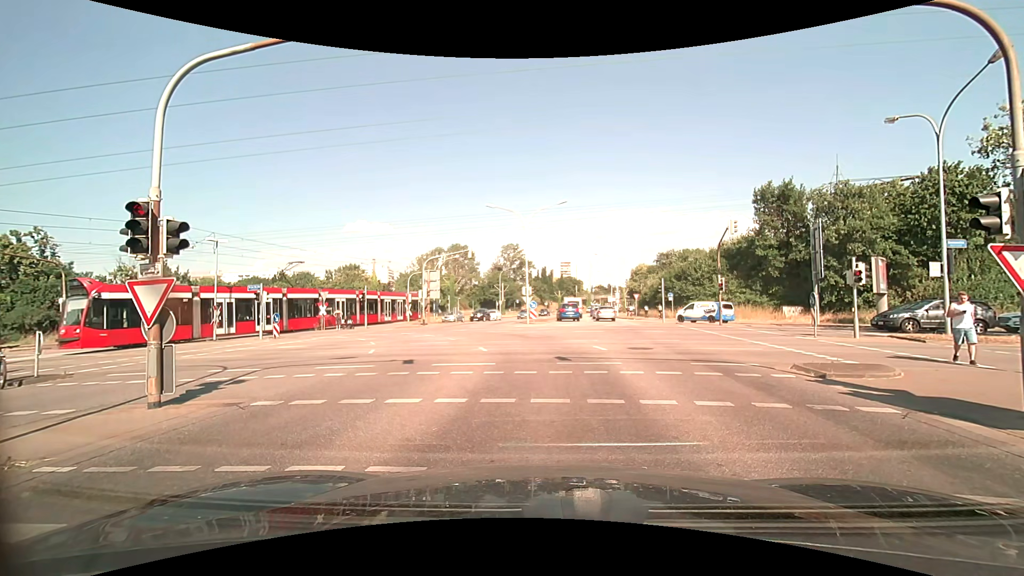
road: secondary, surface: asphalt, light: Day
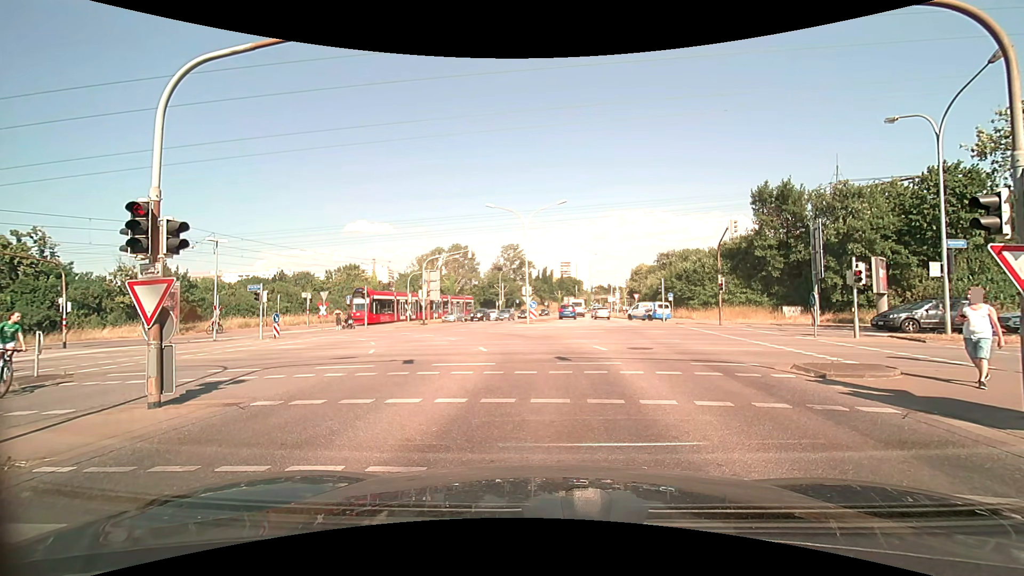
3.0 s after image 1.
(0.0, 0.0) m; 0°
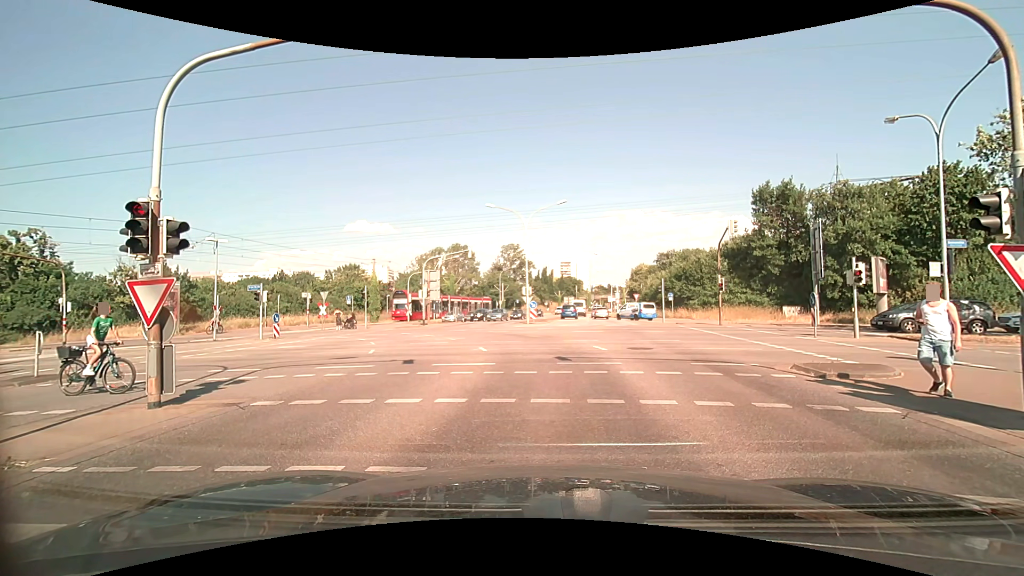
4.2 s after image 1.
(0.0, 0.0) m; 0°
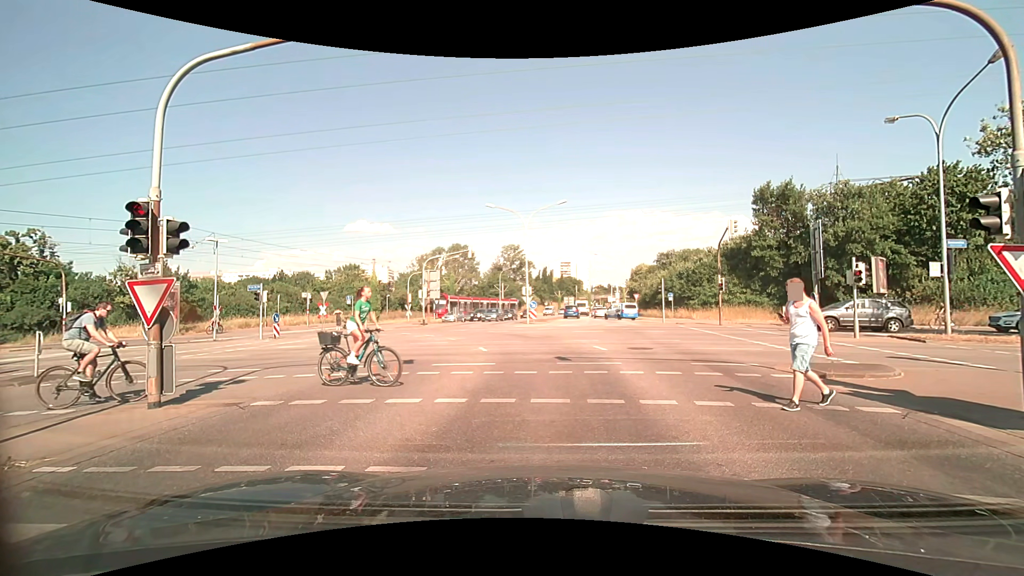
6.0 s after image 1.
(0.0, 0.0) m; 0°
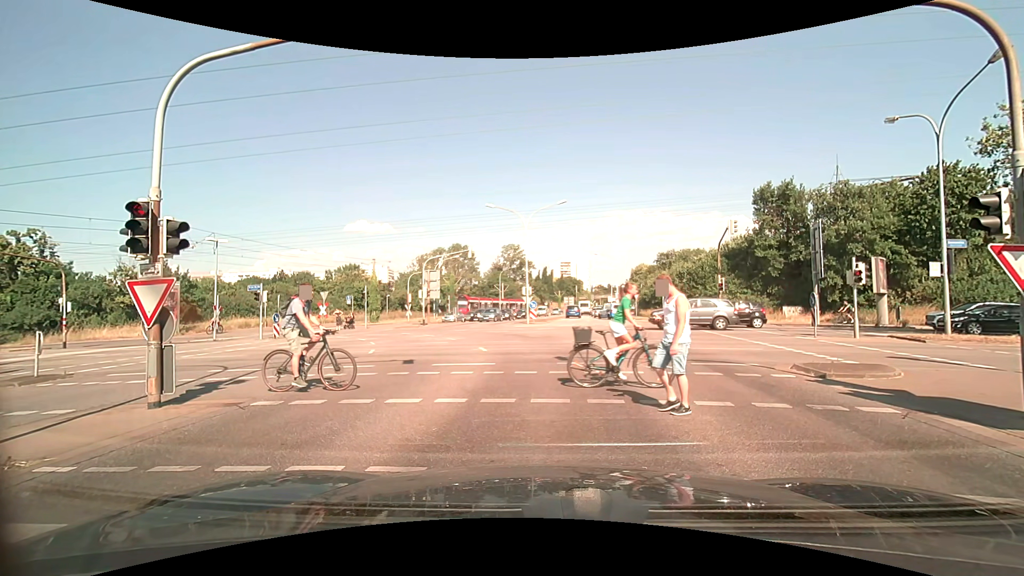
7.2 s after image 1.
(0.0, 0.0) m; 0°
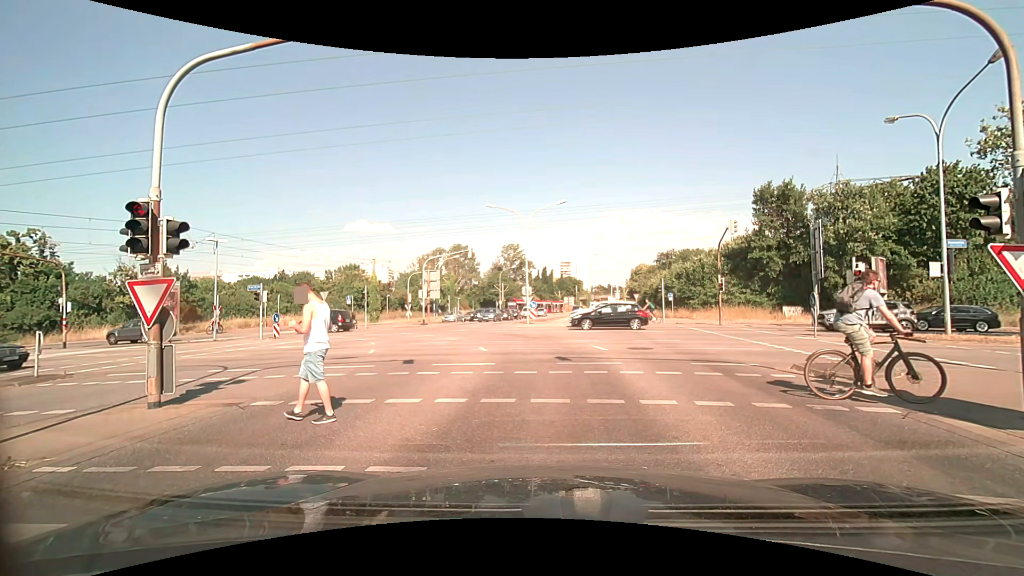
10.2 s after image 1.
(0.0, 0.0) m; 0°
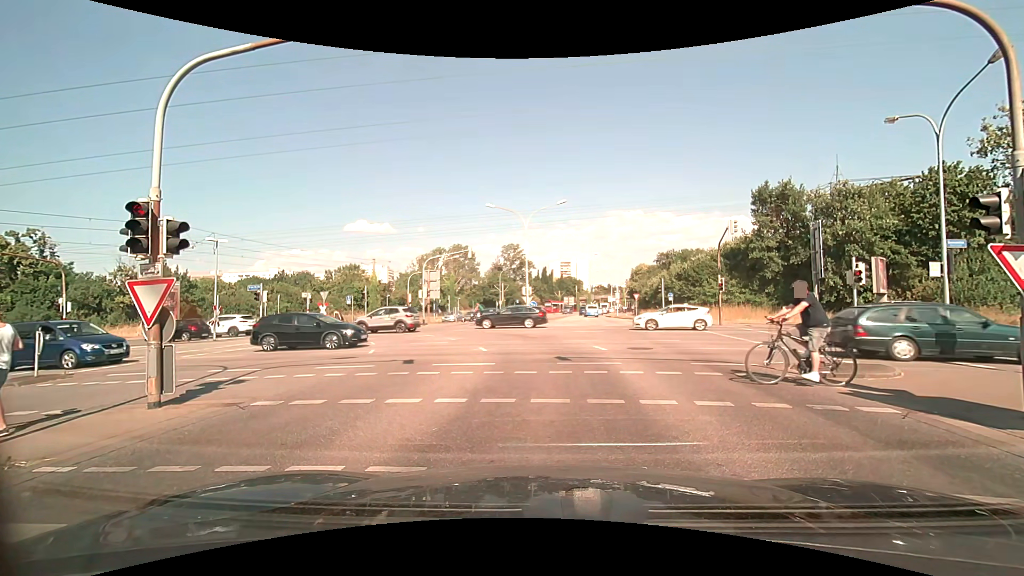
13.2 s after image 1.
(0.0, 0.0) m; 0°
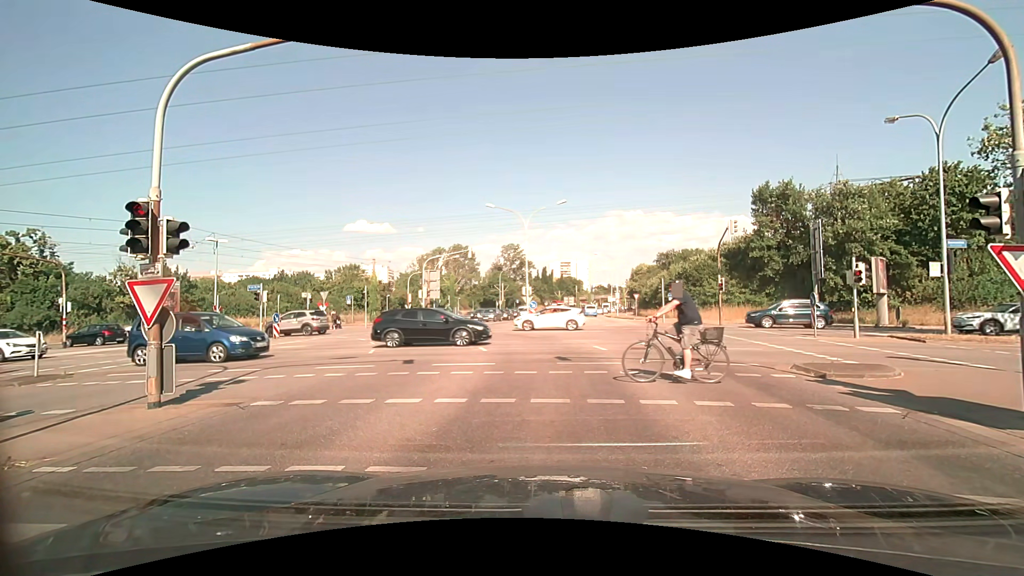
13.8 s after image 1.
(0.0, 0.0) m; 0°
(0, +10) (0, +20) (-3, +29) (-10, +36) (-20, +39) (-30, +41) (-40, +42) (-50, +44) (-59, +45) (-69, +47) m
